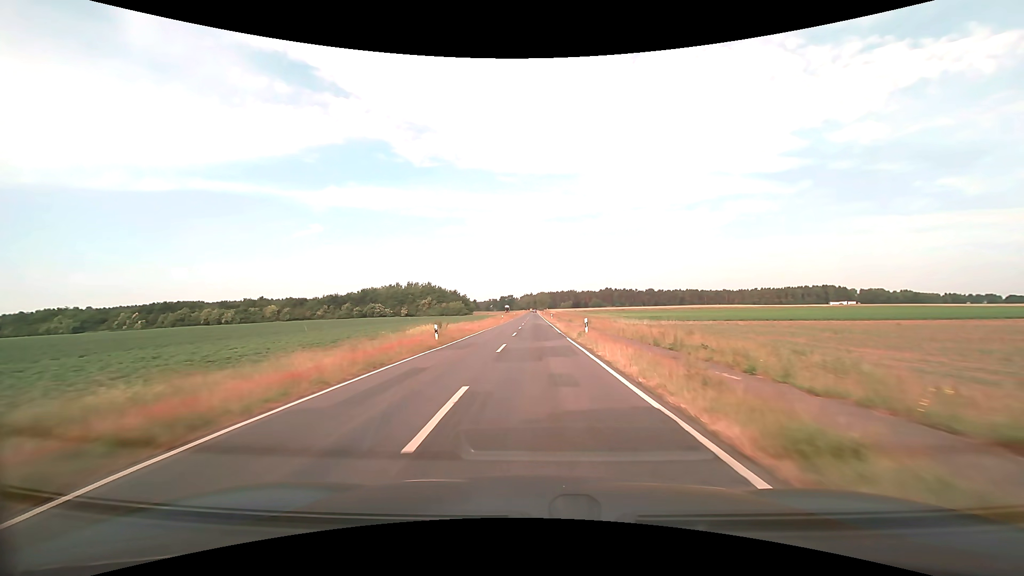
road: tertiary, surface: asphalt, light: Day
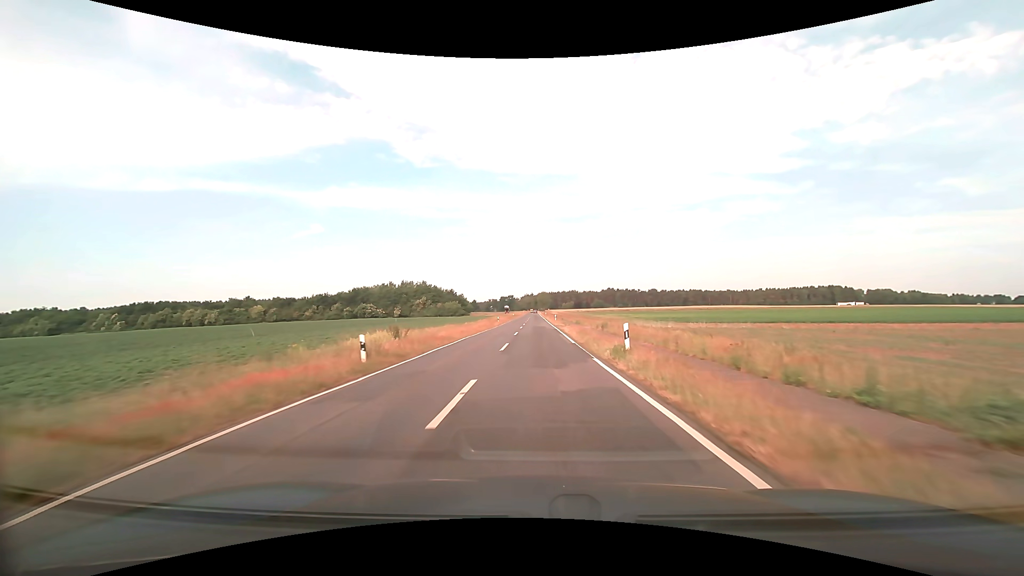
(0.0, +11.0) m; 0°
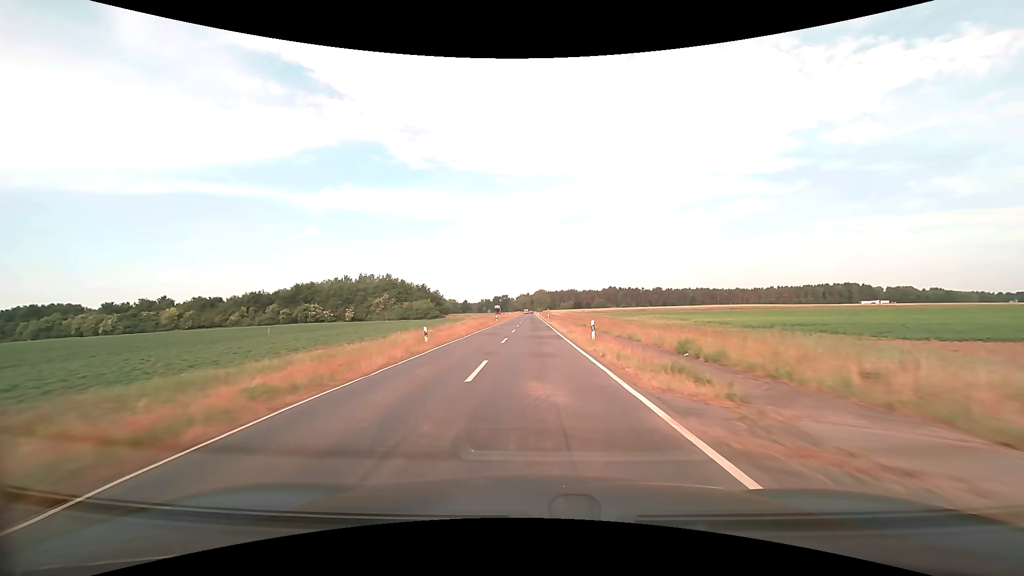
(+0.2, +43.9) m; +1°
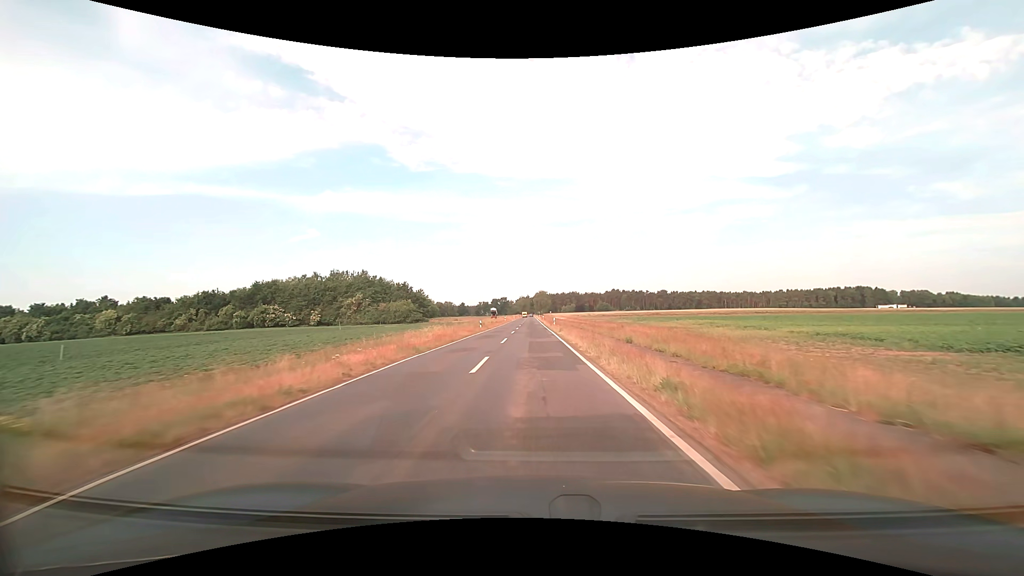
(0.0, +21.9) m; 0°
(0, +10) (0, +20) (0, +30) (0, +40) (0, +50) (0, +60) (0, +70) (0, +80) (0, +90) (0, +100) m
